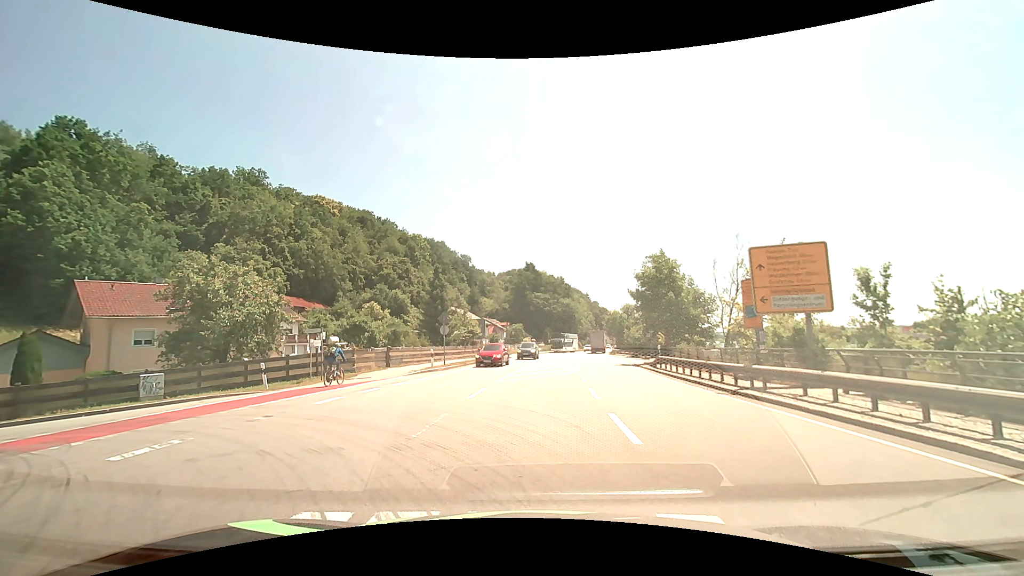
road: primary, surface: asphalt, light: Day
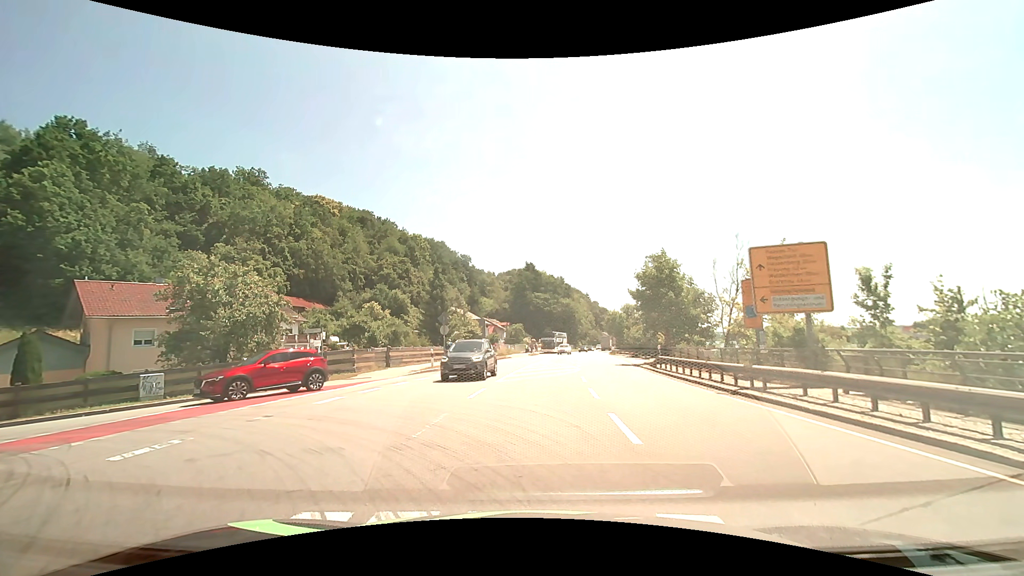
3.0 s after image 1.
(0.0, 0.0) m; 0°
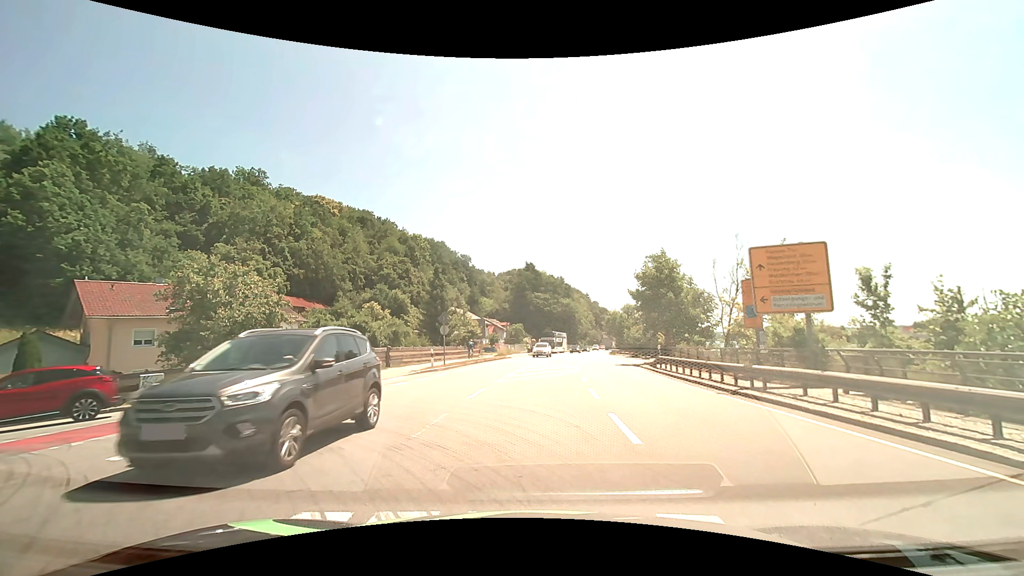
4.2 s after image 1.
(0.0, 0.0) m; 0°
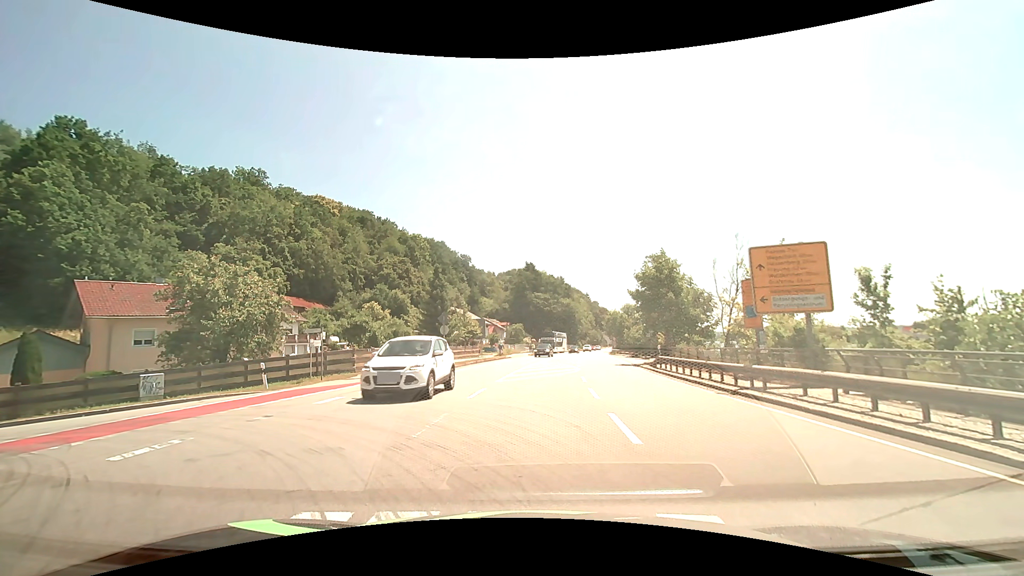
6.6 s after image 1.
(0.0, 0.0) m; 0°
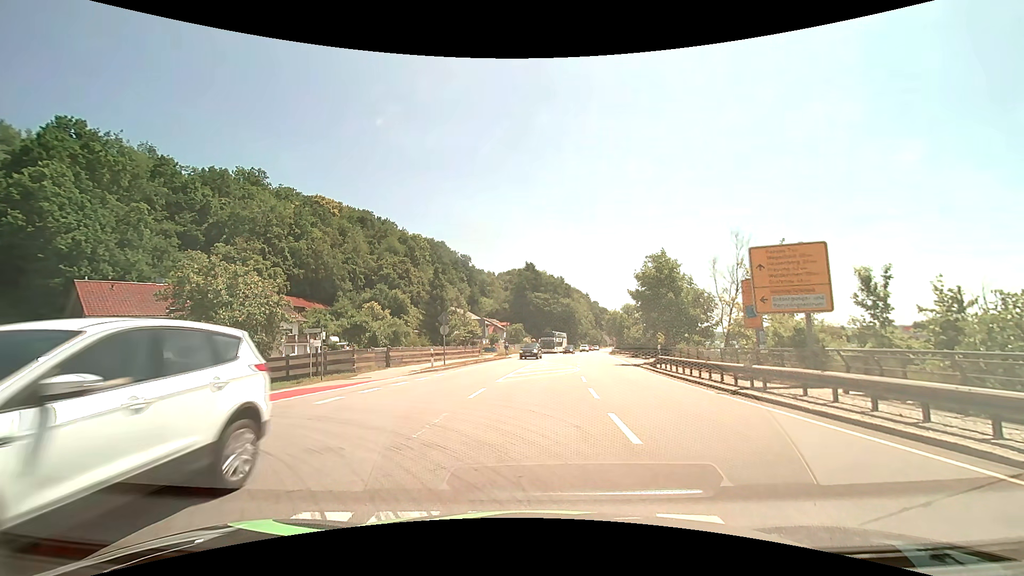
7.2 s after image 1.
(0.0, 0.0) m; 0°
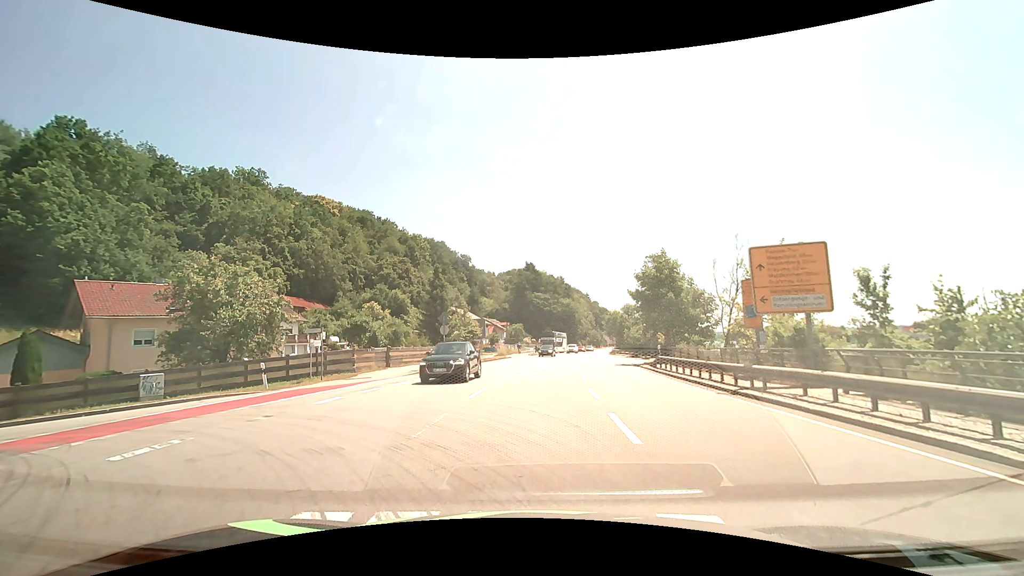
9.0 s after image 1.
(0.0, 0.0) m; 0°
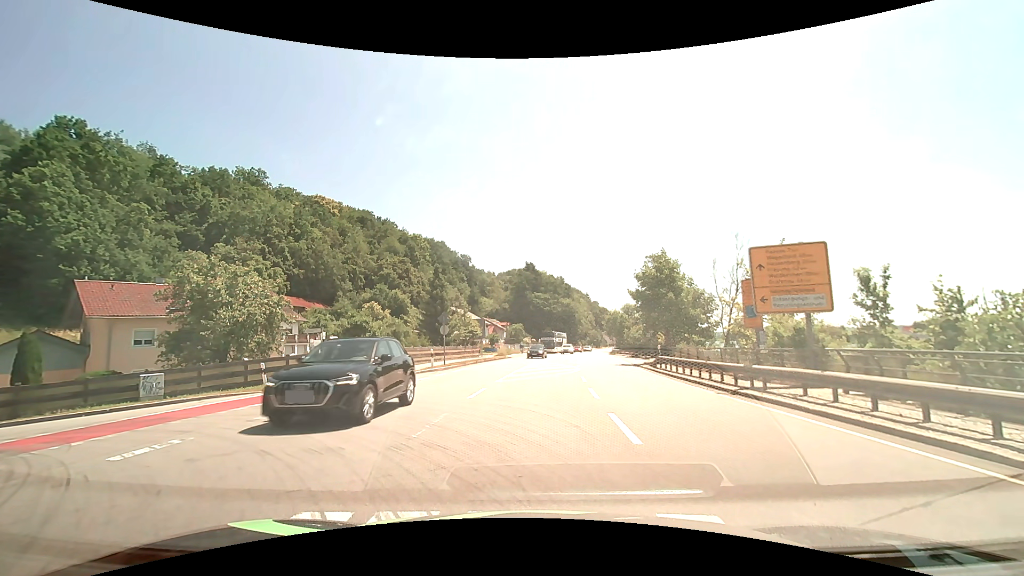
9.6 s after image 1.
(0.0, 0.0) m; 0°
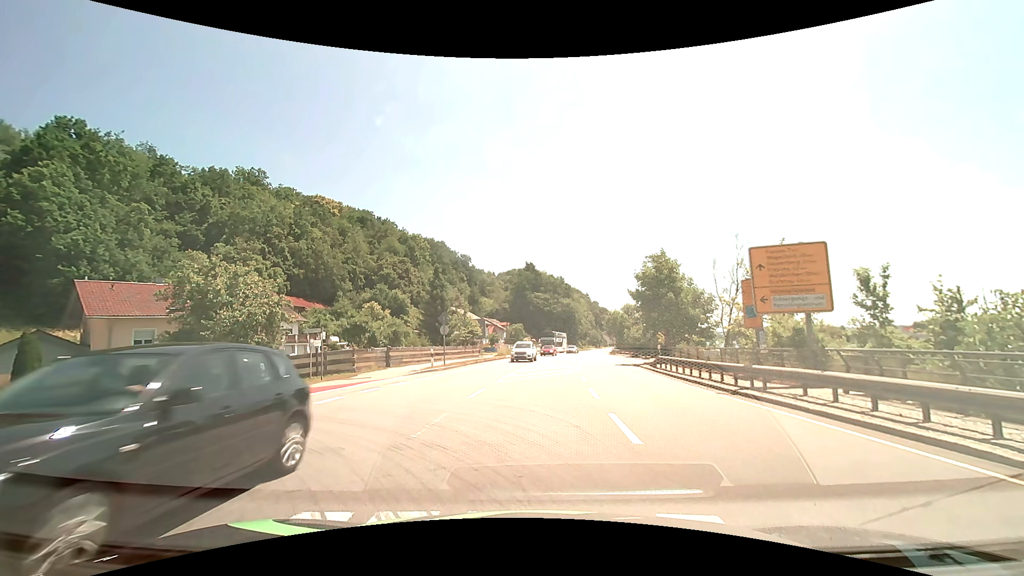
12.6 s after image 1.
(0.0, 0.0) m; 0°
(-1, +10) (-8, +16) (-17, +14) (-26, +9) (-33, +2) (-41, -4) (-49, -10) (-57, -17) (-64, -23) (-72, -29) m
